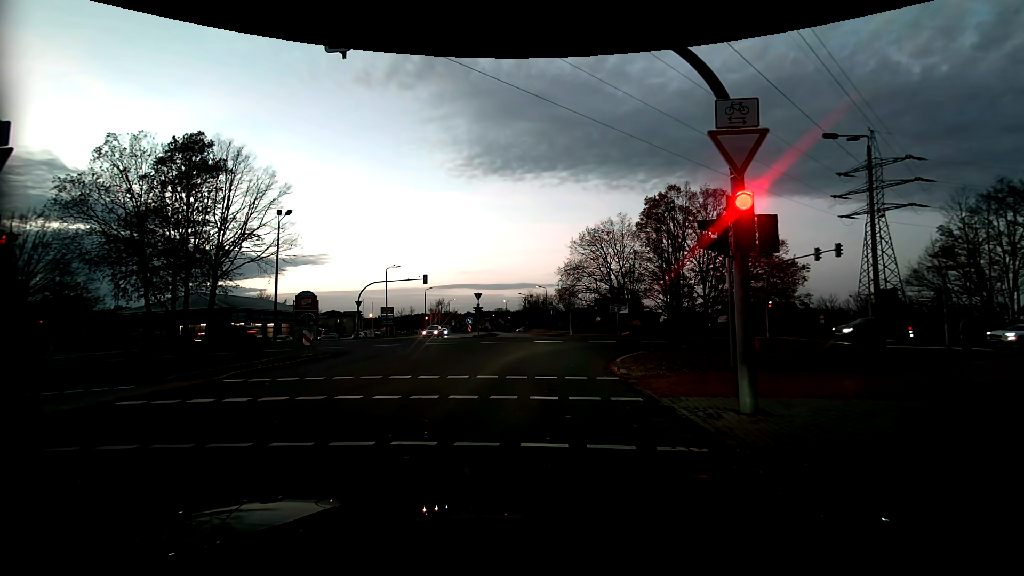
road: tertiary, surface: asphalt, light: Dusk
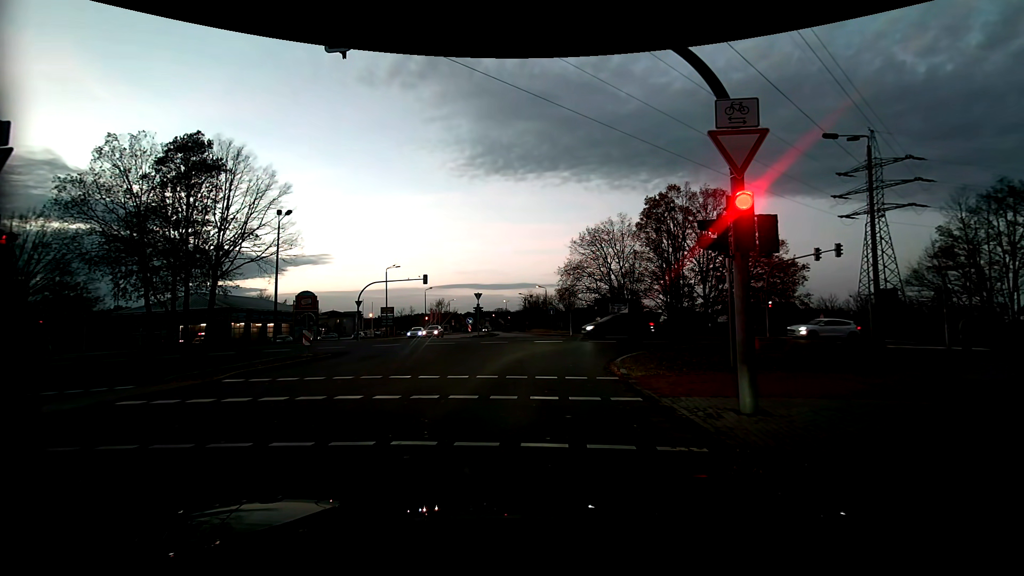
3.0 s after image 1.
(0.0, 0.0) m; 0°
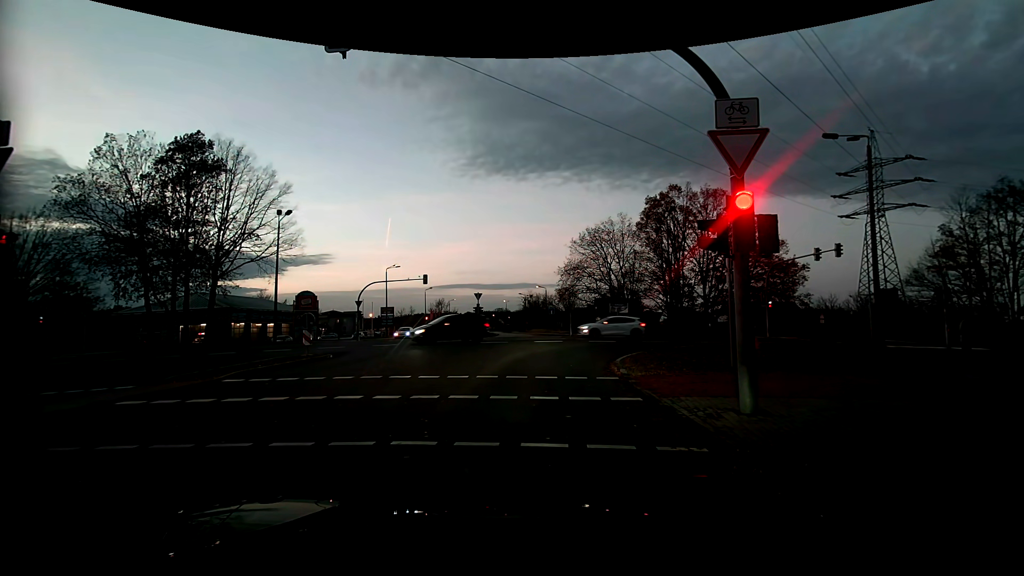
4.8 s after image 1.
(0.0, 0.0) m; 0°
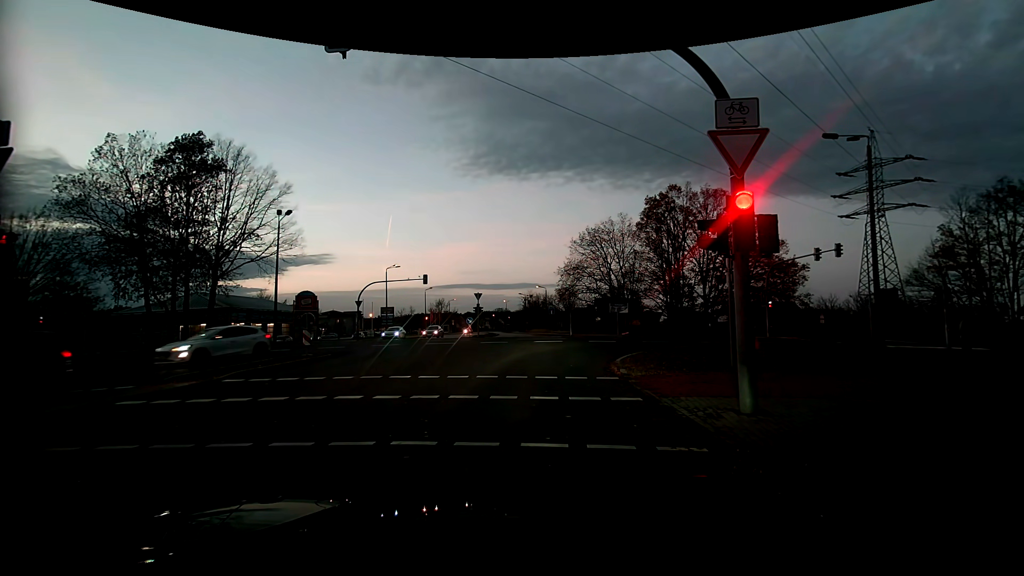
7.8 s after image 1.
(0.0, 0.0) m; 0°
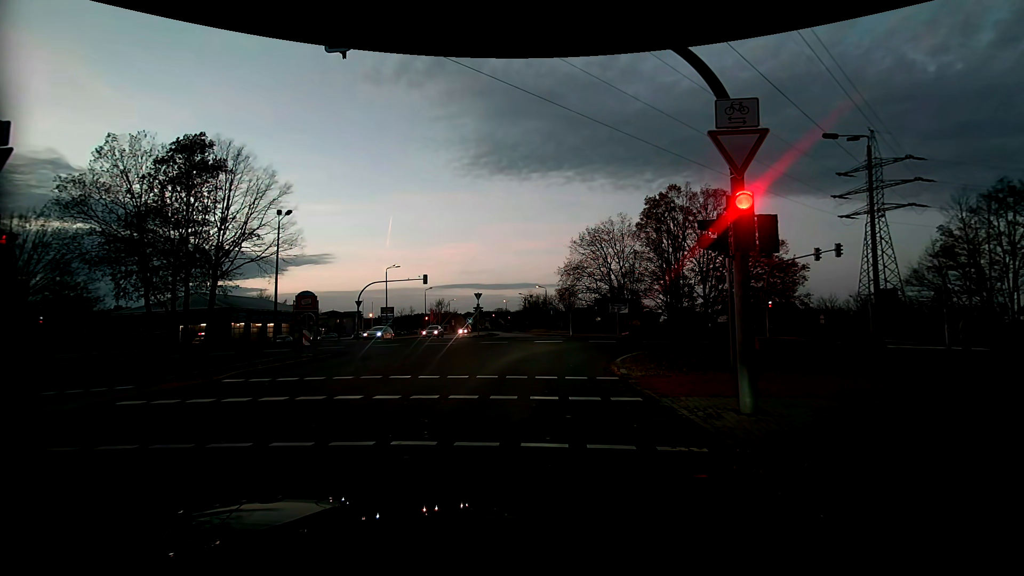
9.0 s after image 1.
(0.0, 0.0) m; 0°
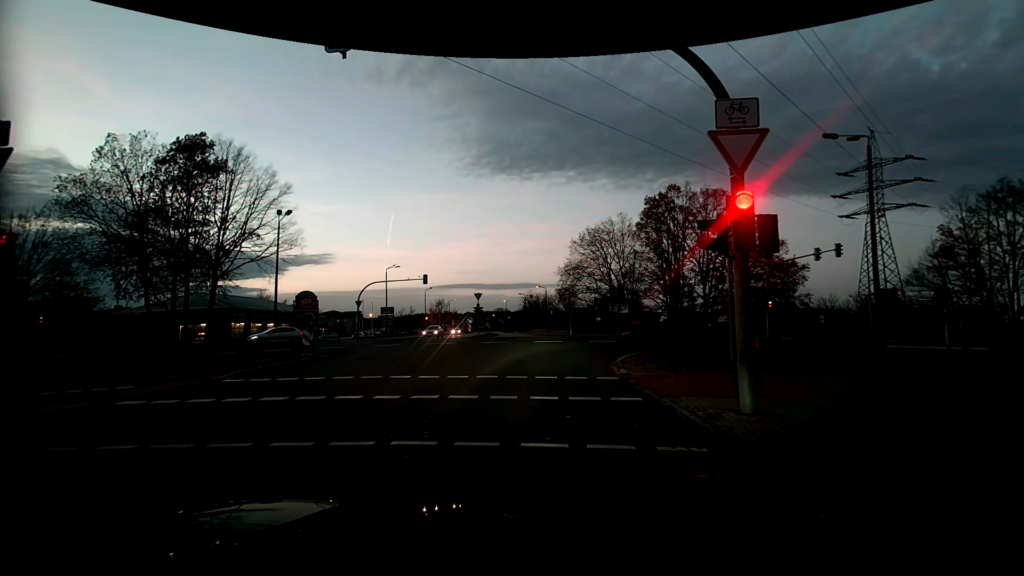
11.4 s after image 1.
(0.0, 0.0) m; 0°
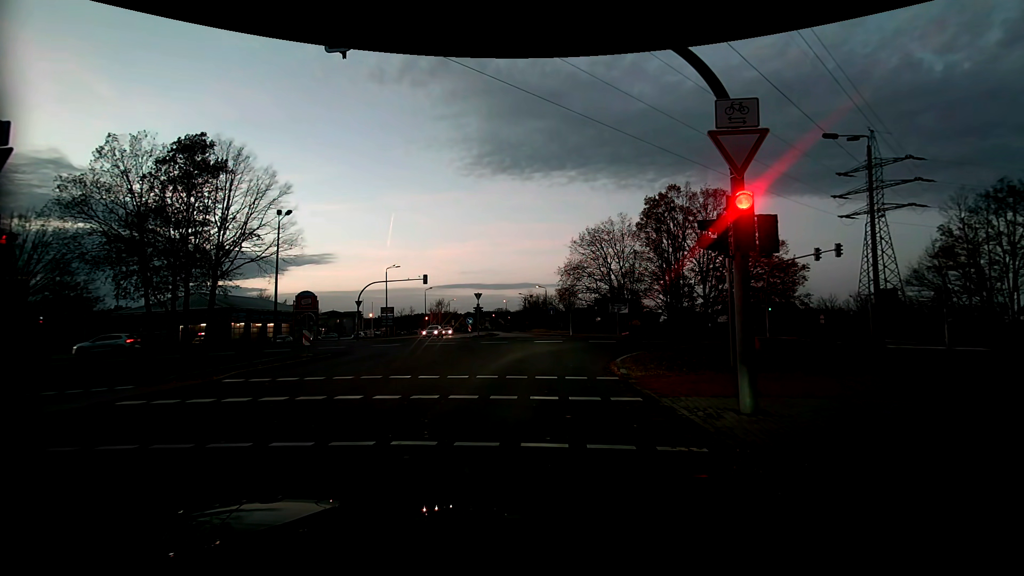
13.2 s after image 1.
(0.0, 0.0) m; 0°
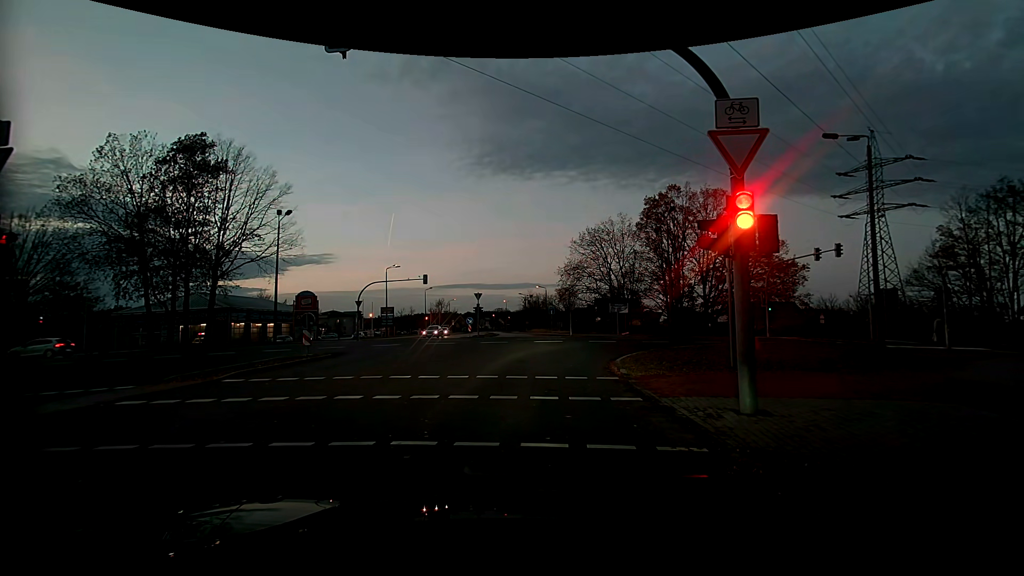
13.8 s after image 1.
(0.0, 0.0) m; 0°
(0, +10) (+1, +20) (+7, +28) (+16, +33) (+25, +34) (+35, +35) (+45, +35) (+55, +36) (+65, +37) (+75, +37) m
